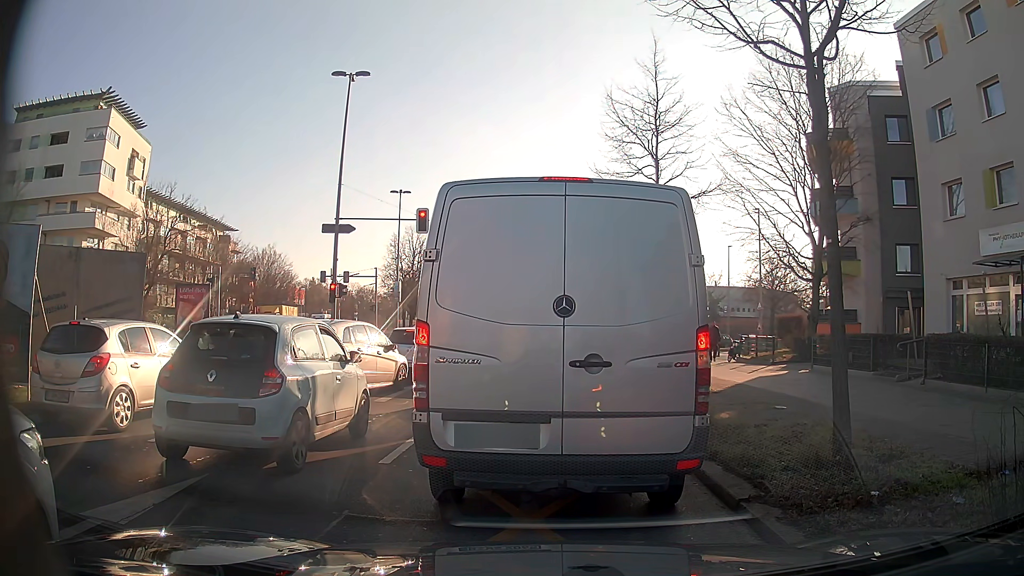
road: secondary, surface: asphalt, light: Day
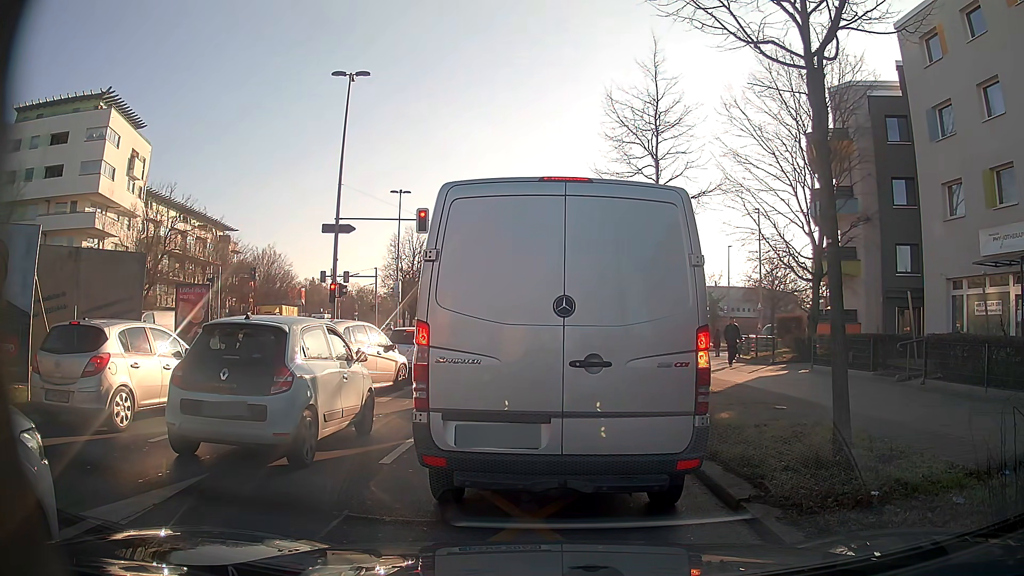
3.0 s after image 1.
(0.0, 0.0) m; 0°
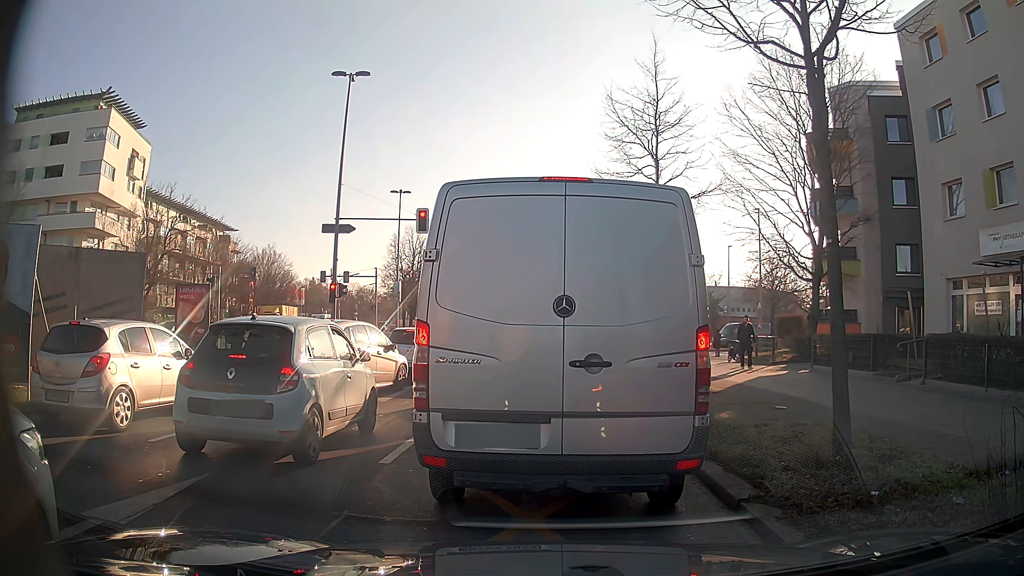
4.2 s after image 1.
(0.0, 0.0) m; 0°
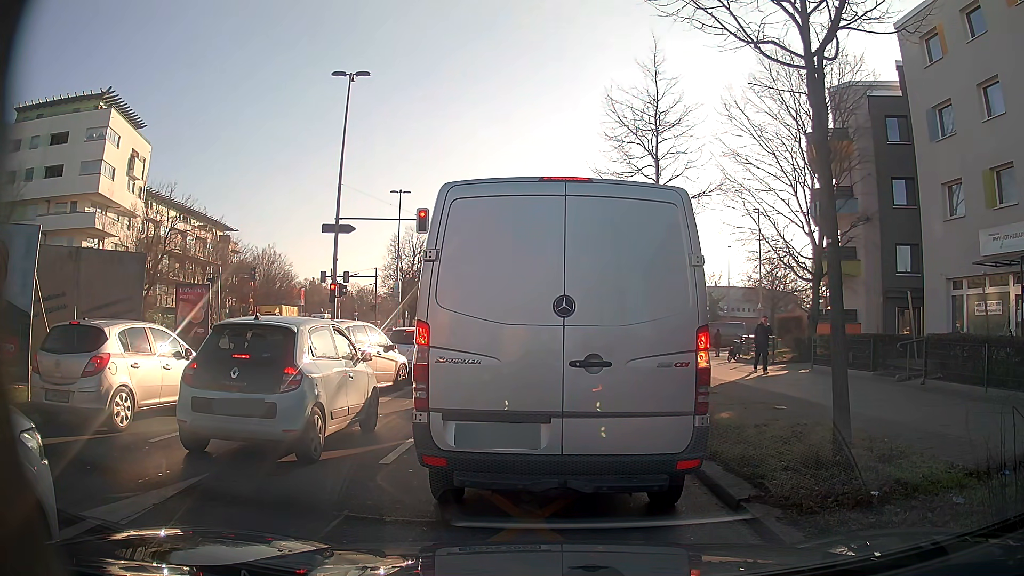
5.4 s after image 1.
(0.0, 0.0) m; 0°
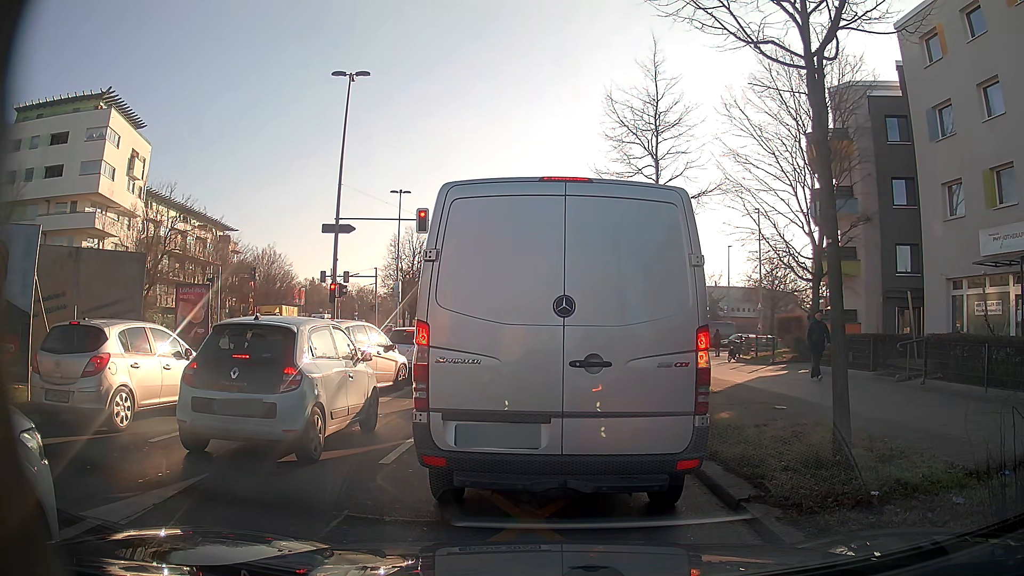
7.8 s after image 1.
(0.0, 0.0) m; 0°
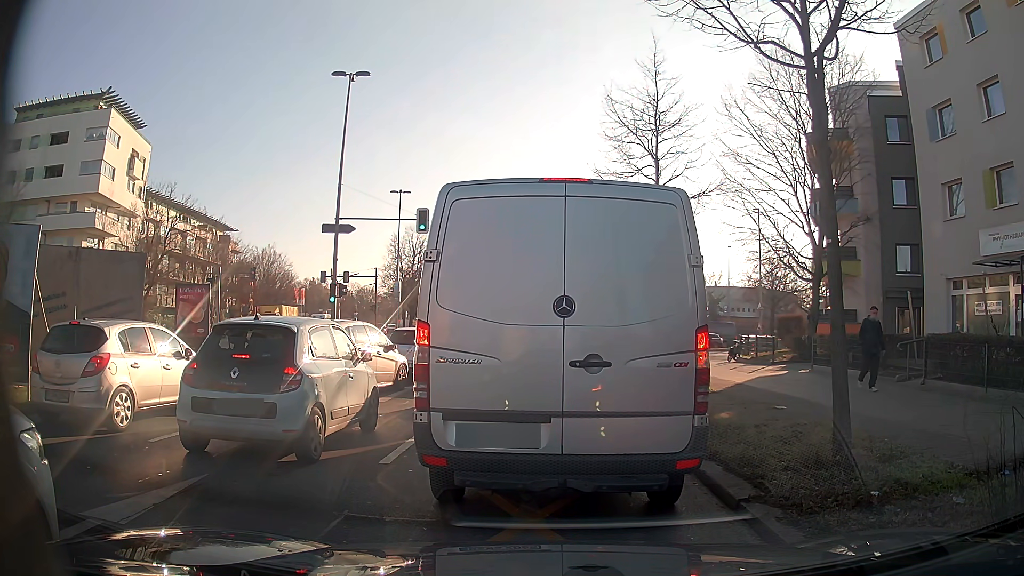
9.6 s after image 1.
(0.0, 0.0) m; 0°
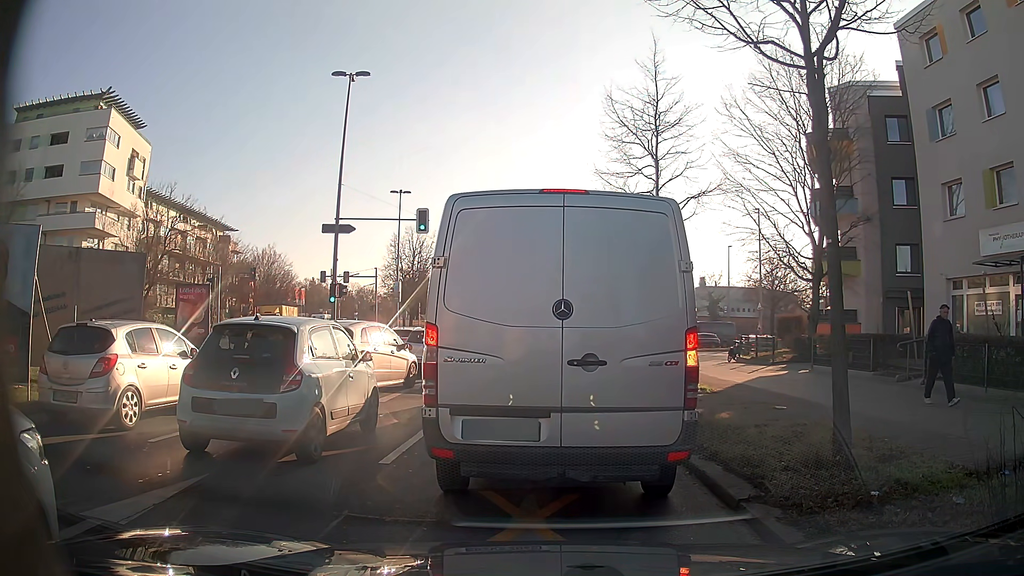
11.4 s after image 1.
(0.0, 0.0) m; 0°
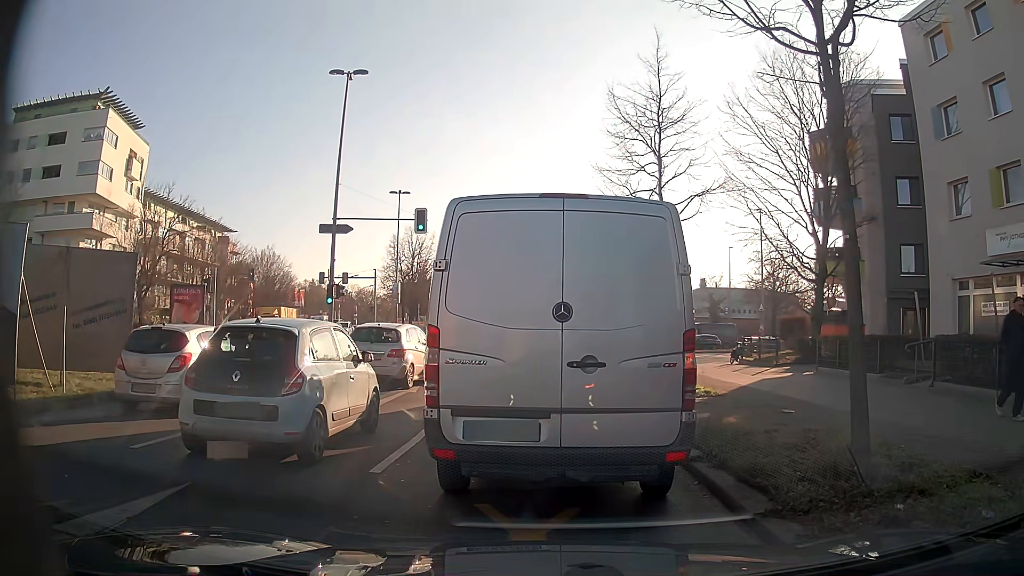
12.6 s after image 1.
(0.0, +0.4) m; 0°
